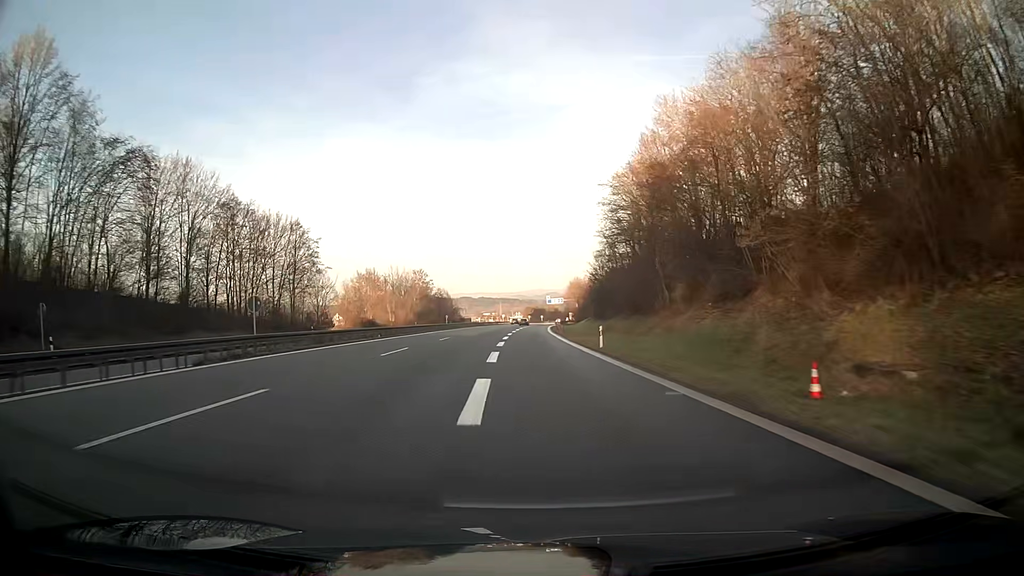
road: motorway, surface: asphalt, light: Day
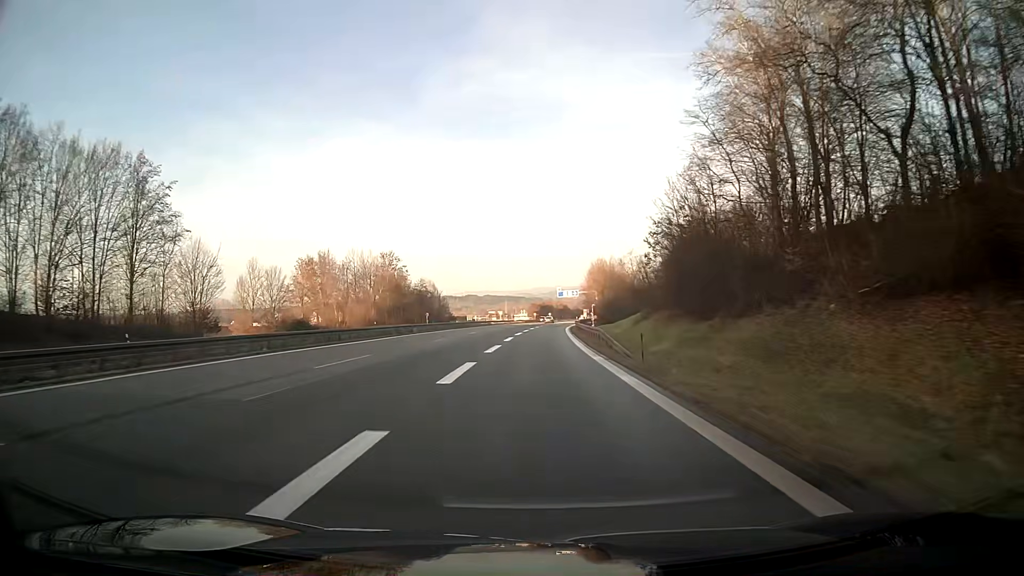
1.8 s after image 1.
(-0.2, +42.5) m; 0°
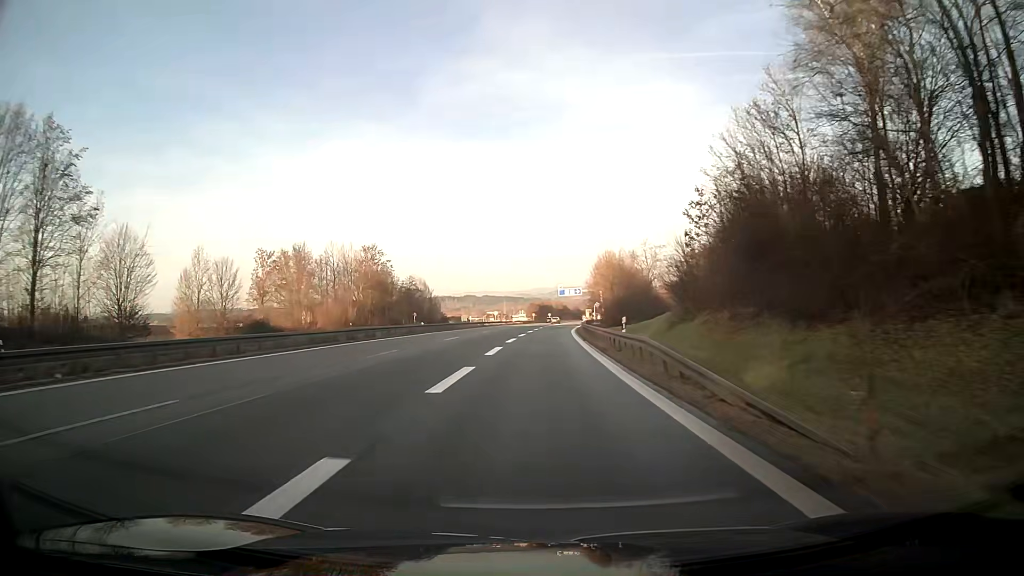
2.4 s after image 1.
(0.0, +13.4) m; 0°
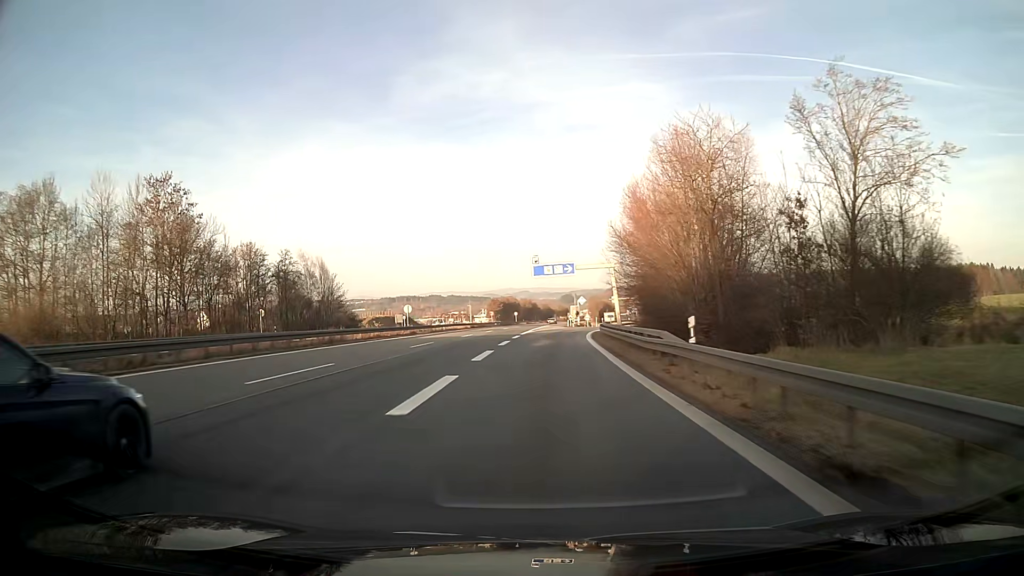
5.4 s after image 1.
(+1.4, +61.8) m; +3°
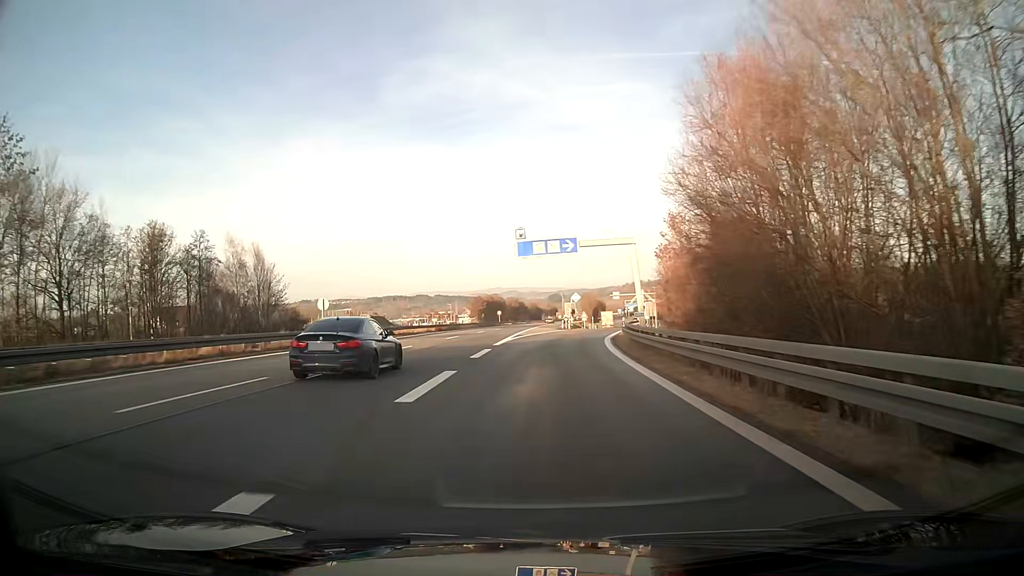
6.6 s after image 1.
(+0.2, +22.2) m; +1°
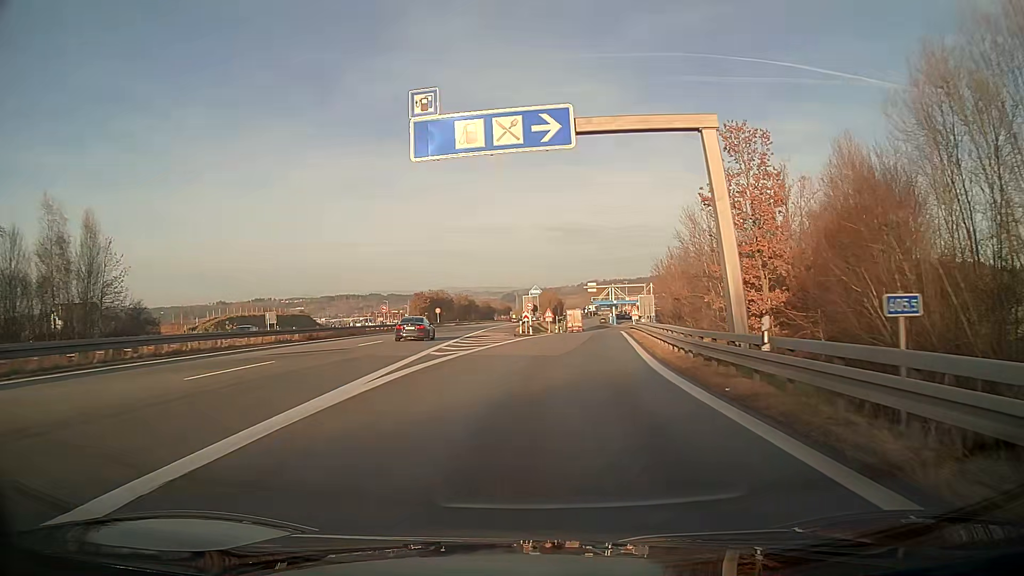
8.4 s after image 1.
(+0.9, +29.9) m; +4°
(0, +10) (+1, +20) (+2, +30) (+3, +40) (+4, +50) (+5, +60) (+6, +70) (+7, +80) (+8, +90) (+9, +100) m
